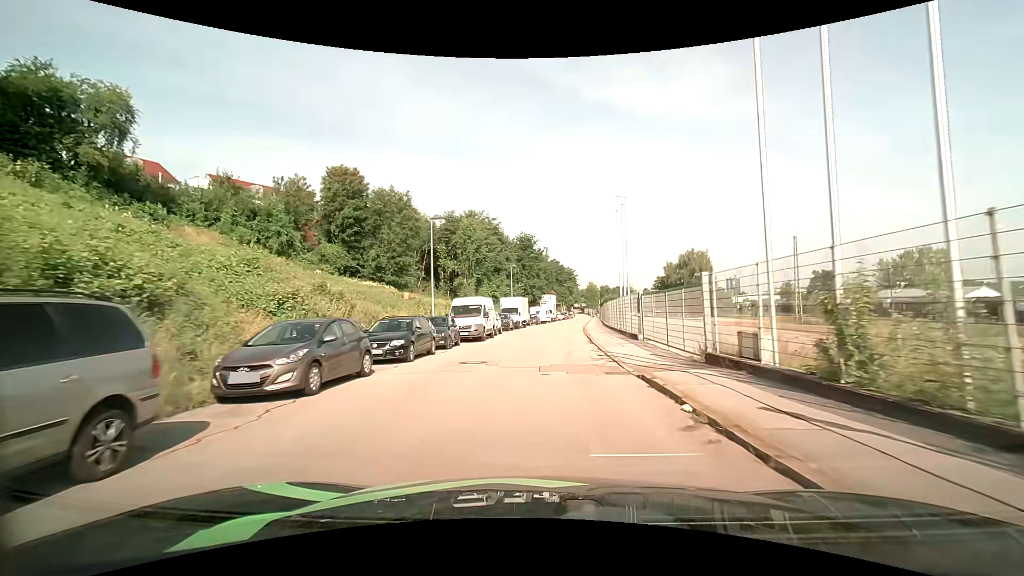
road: residential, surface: asphalt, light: Day
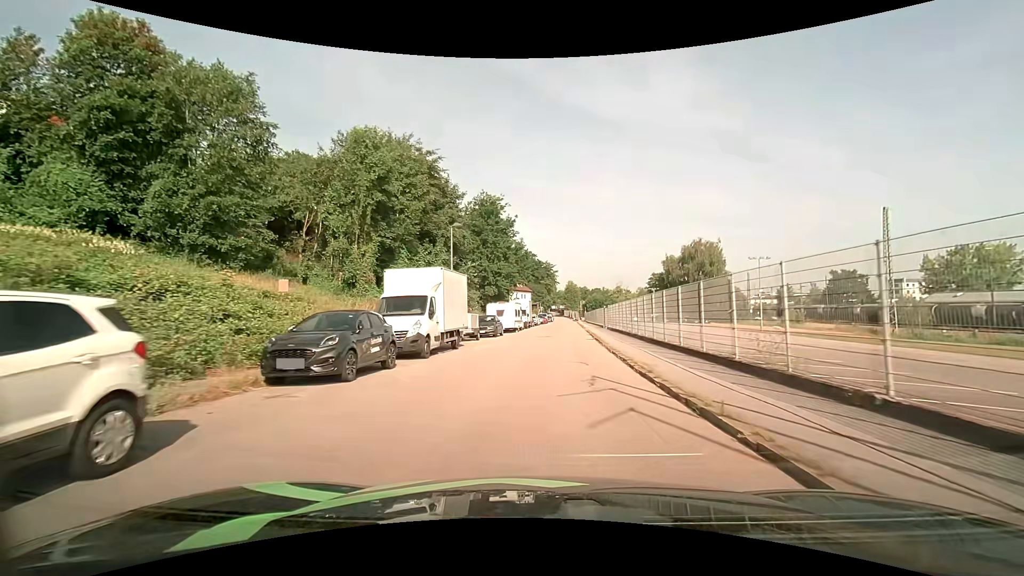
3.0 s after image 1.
(+0.8, +31.7) m; +3°
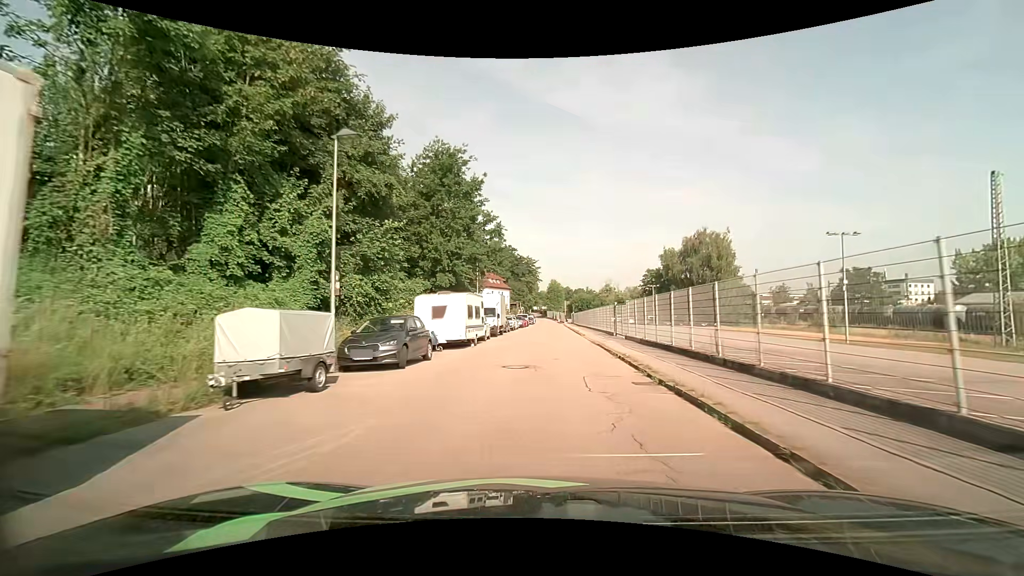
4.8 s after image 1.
(+0.3, +18.6) m; +2°
(0, +10) (0, +20) (+1, +30) (+1, +40) (+1, +50) (+2, +60) (+2, +70) (+2, +80) (+2, +90) (+3, +100) m
